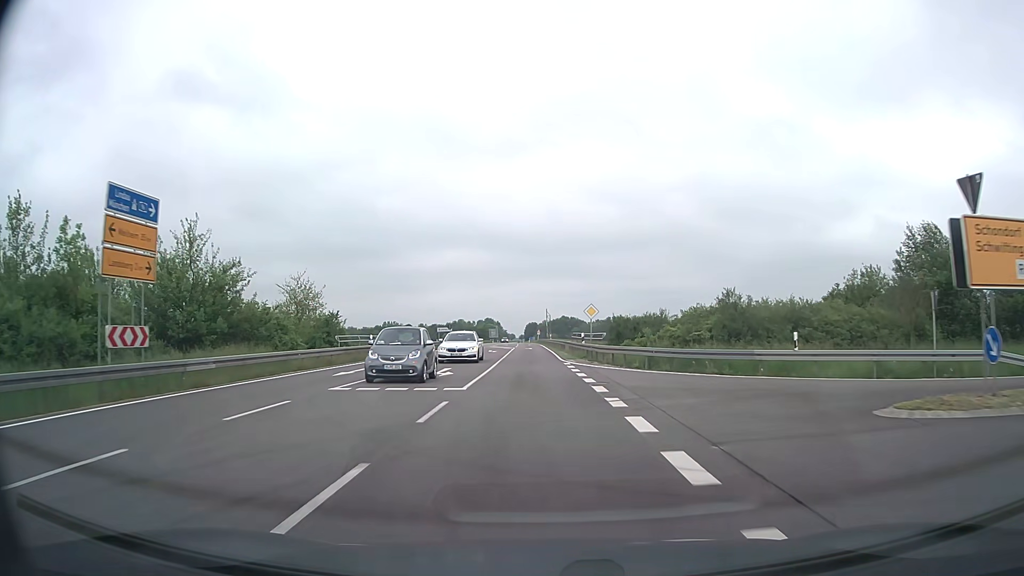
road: secondary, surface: asphalt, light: Day
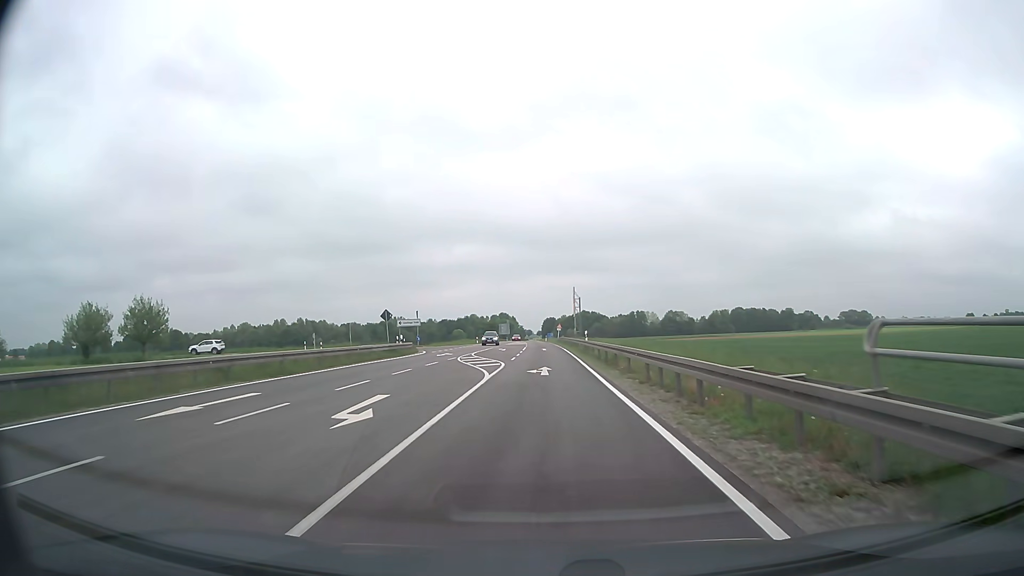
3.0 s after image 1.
(-0.7, +42.1) m; -2°
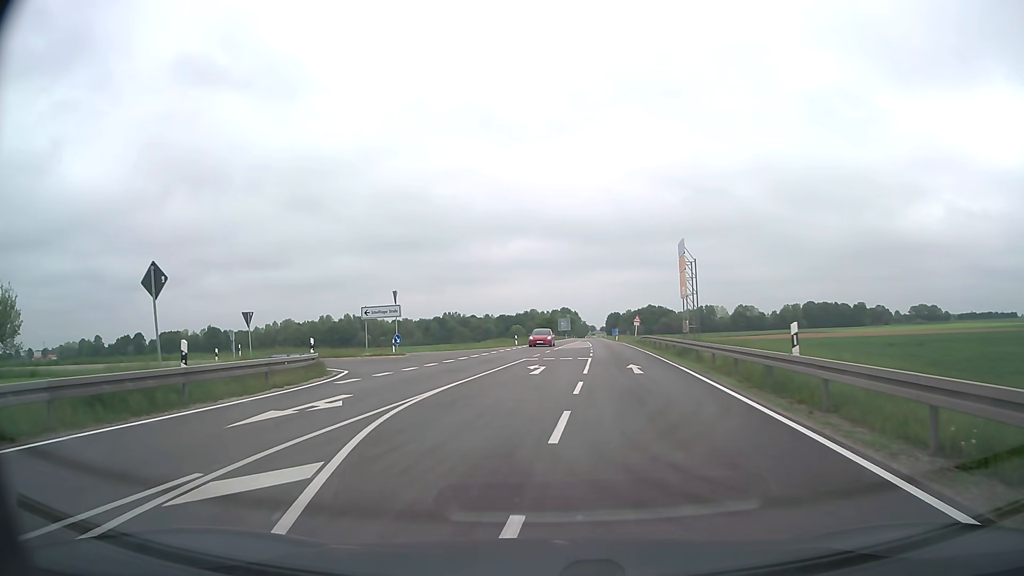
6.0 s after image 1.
(-0.6, +30.3) m; -5°
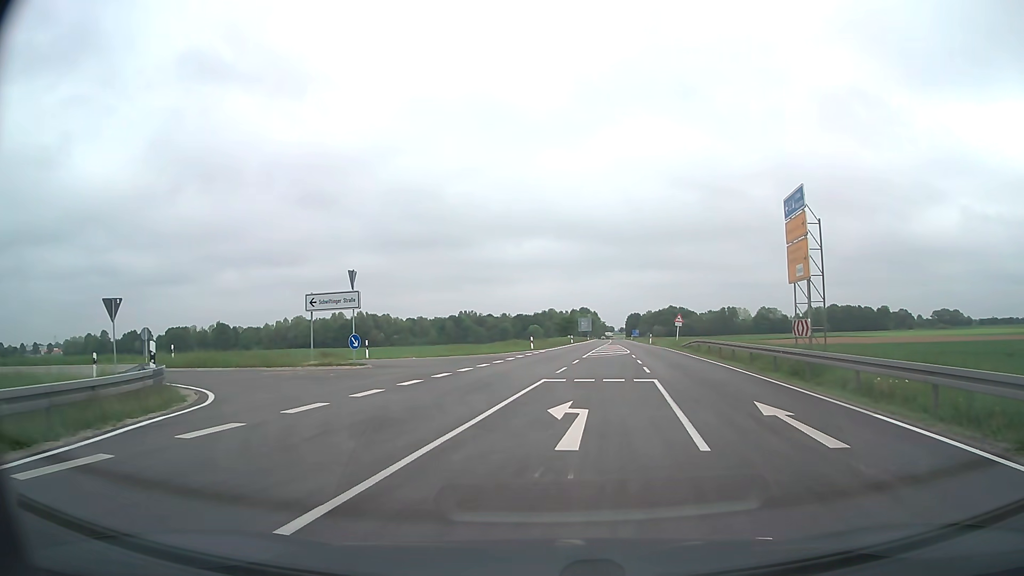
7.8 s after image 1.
(-0.4, +12.5) m; -2°
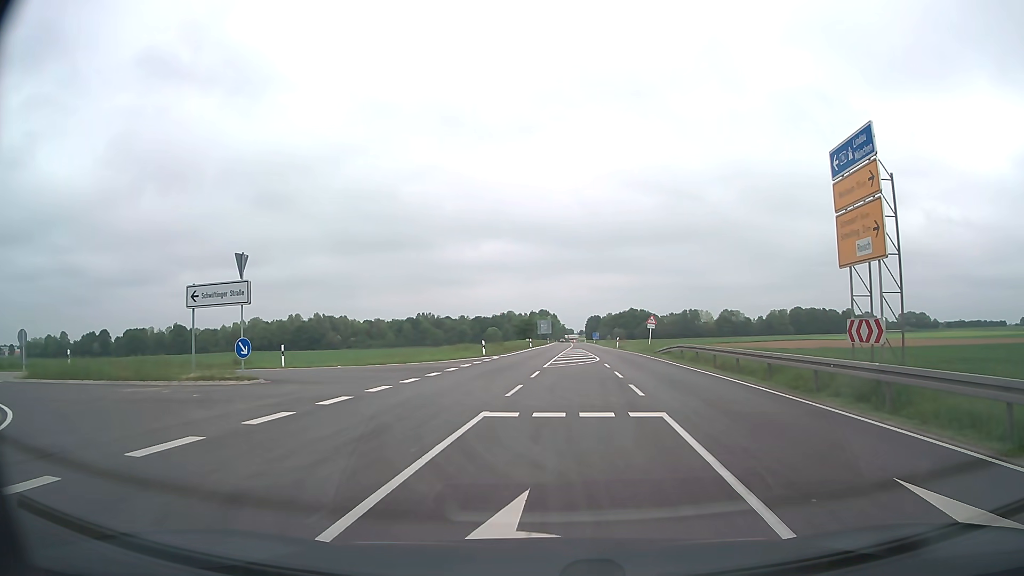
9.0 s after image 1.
(+0.2, +6.8) m; +4°
